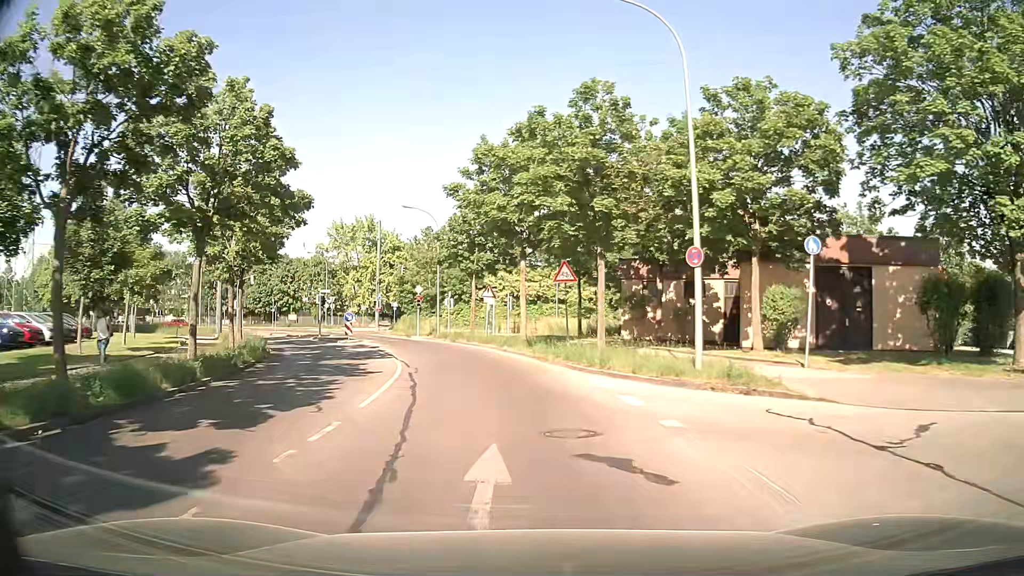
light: Day
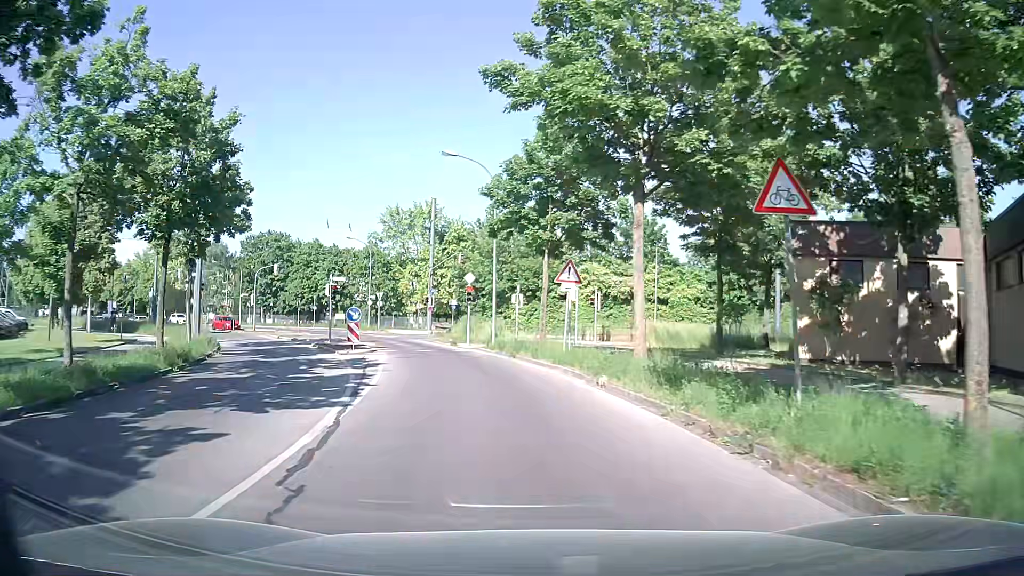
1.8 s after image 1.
(-0.8, +14.3) m; -7°
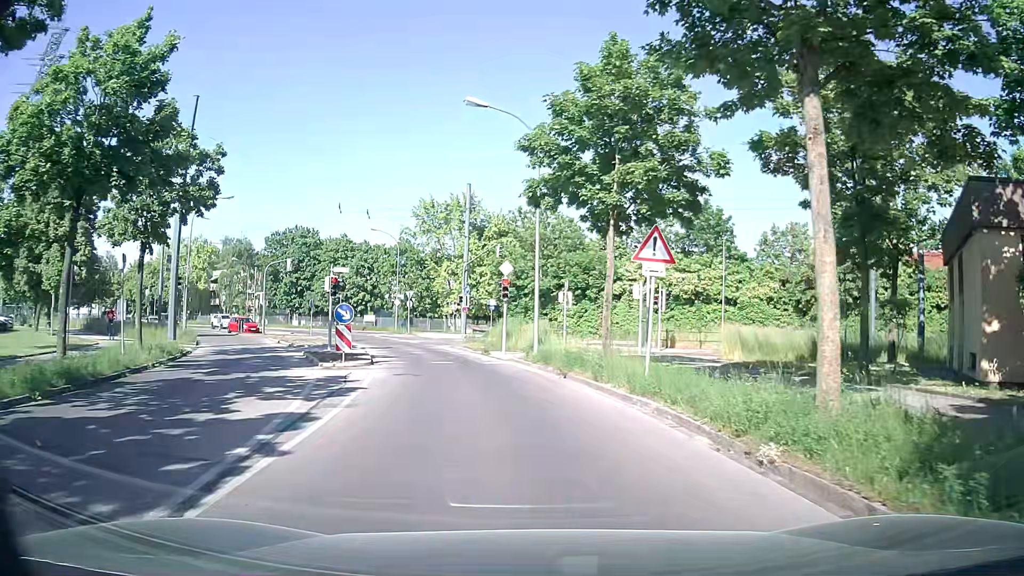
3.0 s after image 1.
(-0.3, +7.2) m; -5°
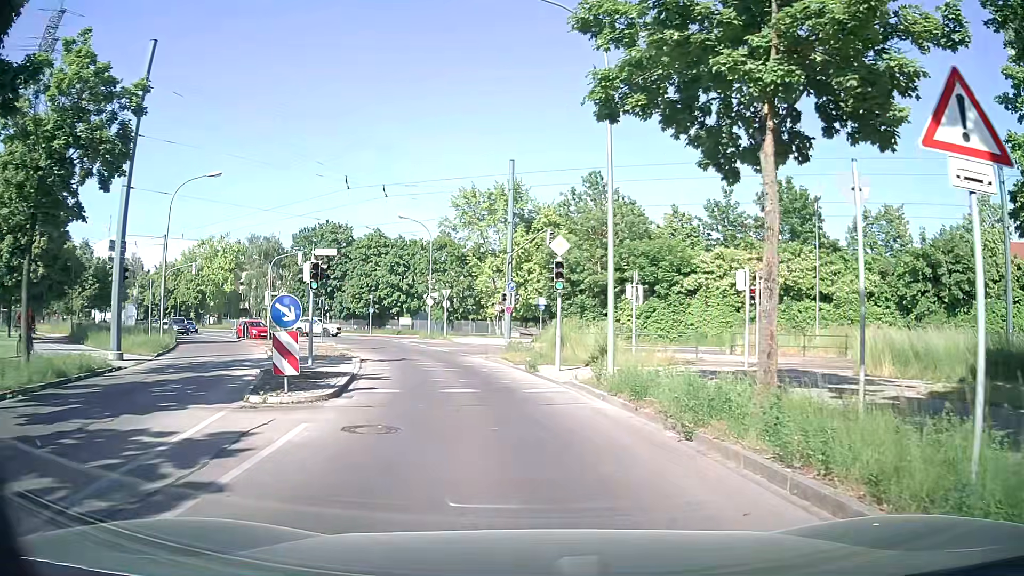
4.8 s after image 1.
(-0.2, +8.3) m; -3°
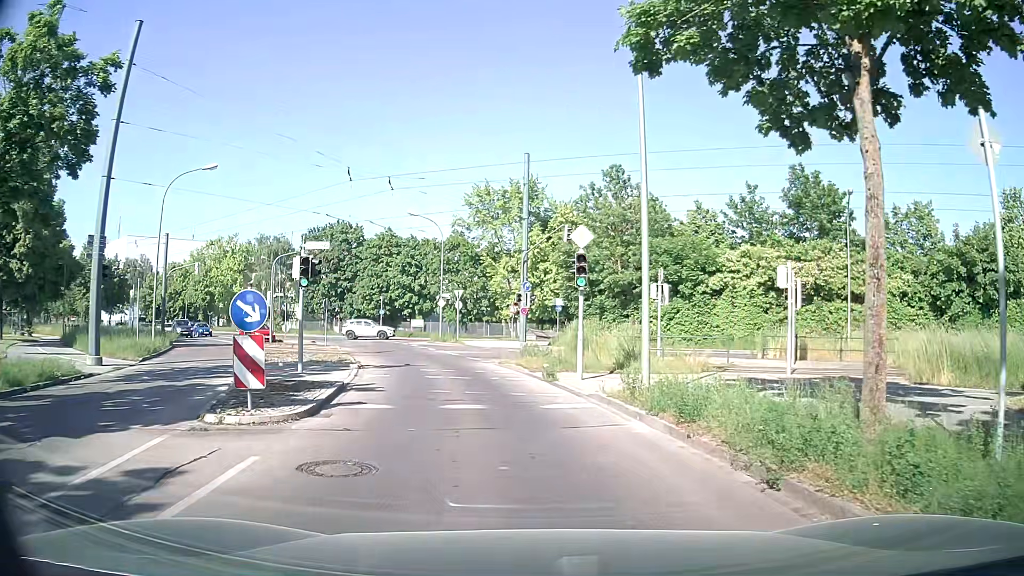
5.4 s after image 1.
(0.0, +2.3) m; -2°
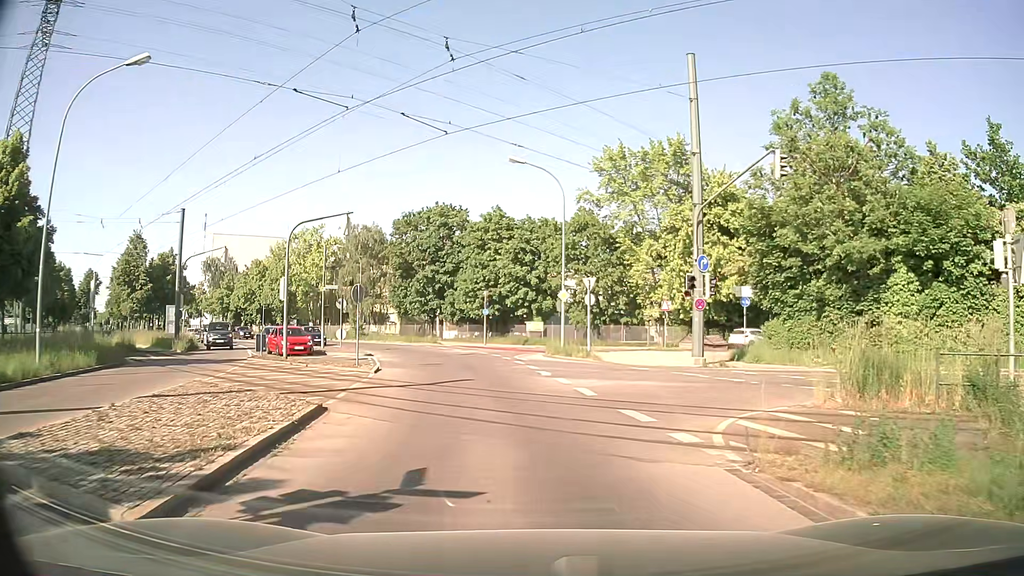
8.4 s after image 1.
(-1.4, +16.6) m; -10°
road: tertiary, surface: asphalt
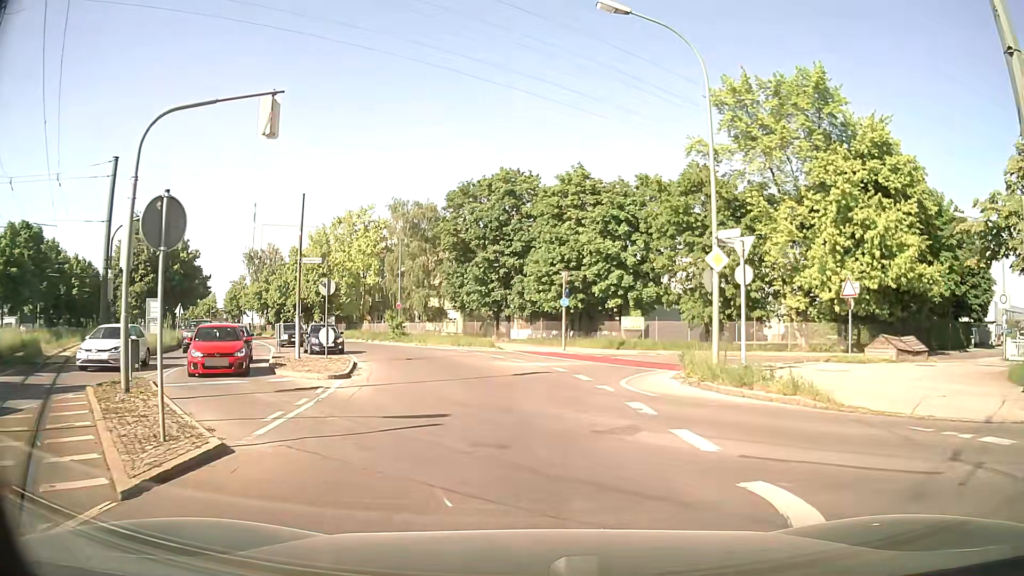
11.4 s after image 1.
(-0.7, +15.2) m; -7°
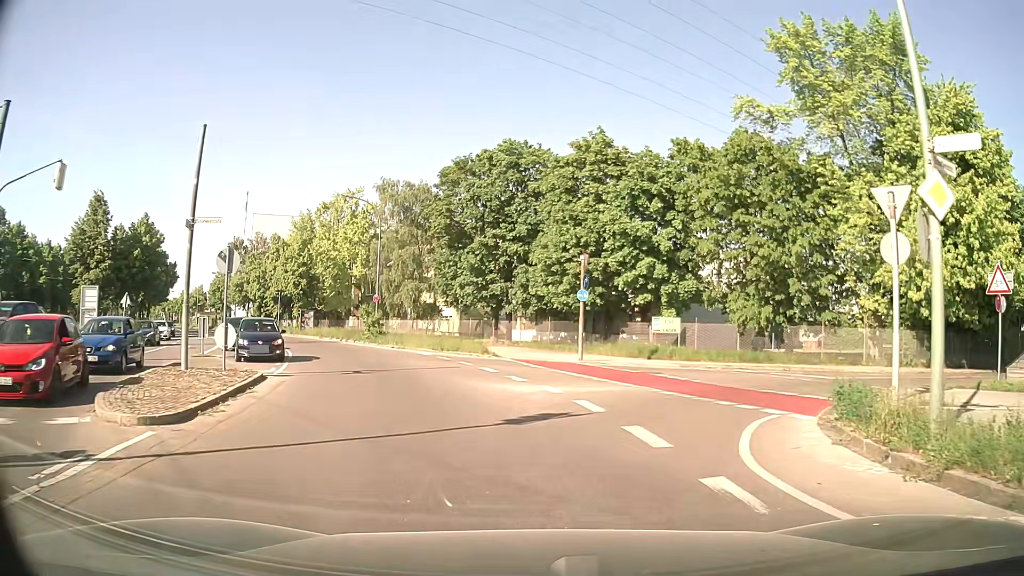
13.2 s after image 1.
(-0.1, +8.7) m; 0°
